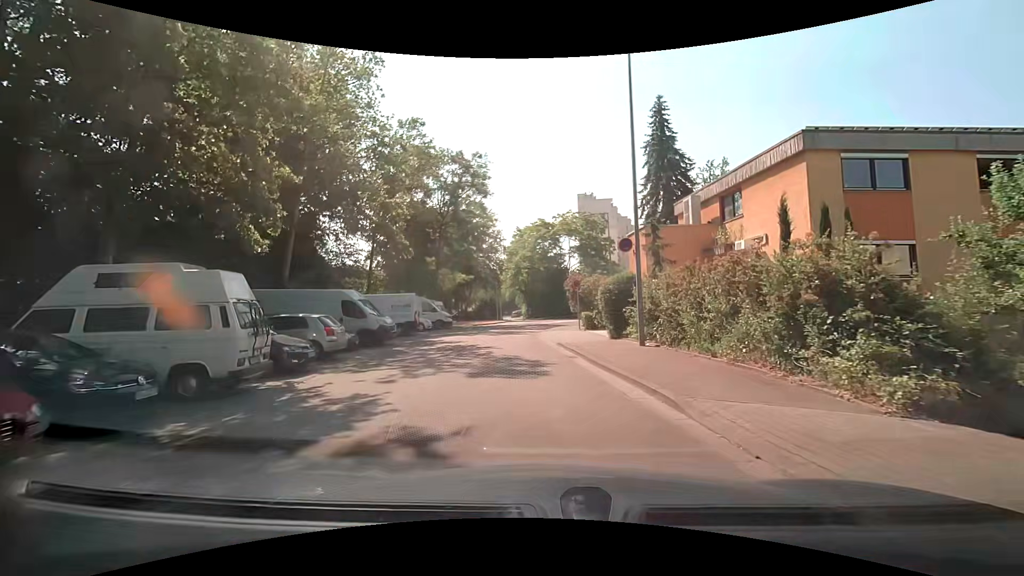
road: unclassified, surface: asphalt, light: Day
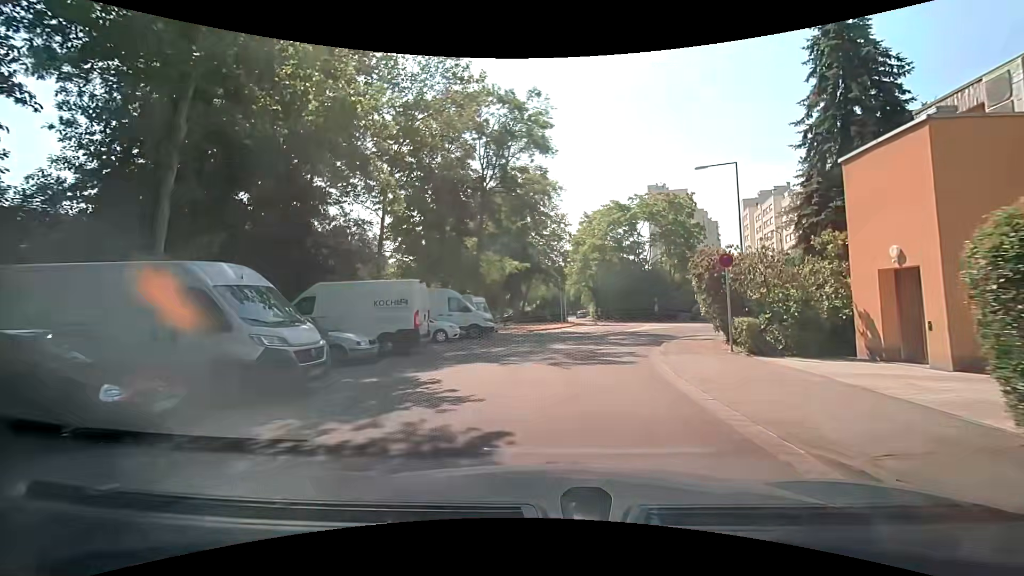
(-1.0, +13.5) m; -7°
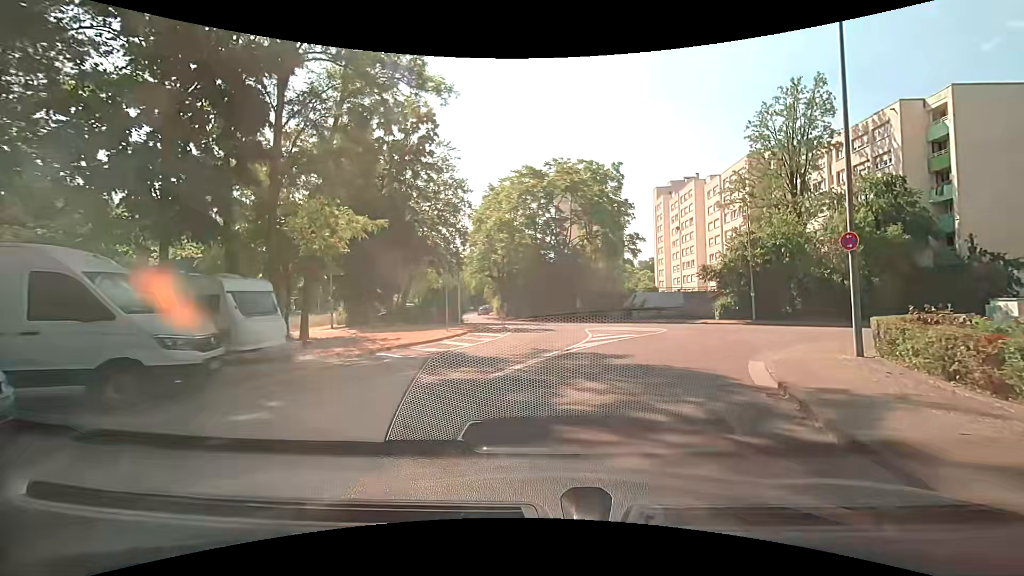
(+1.1, +16.3) m; +13°
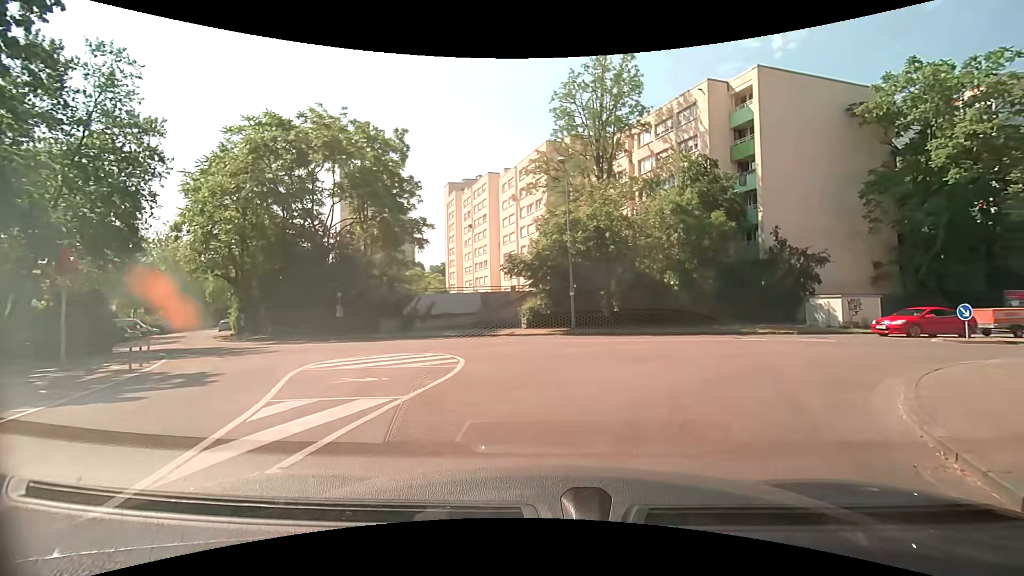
(+1.9, +13.5) m; +22°
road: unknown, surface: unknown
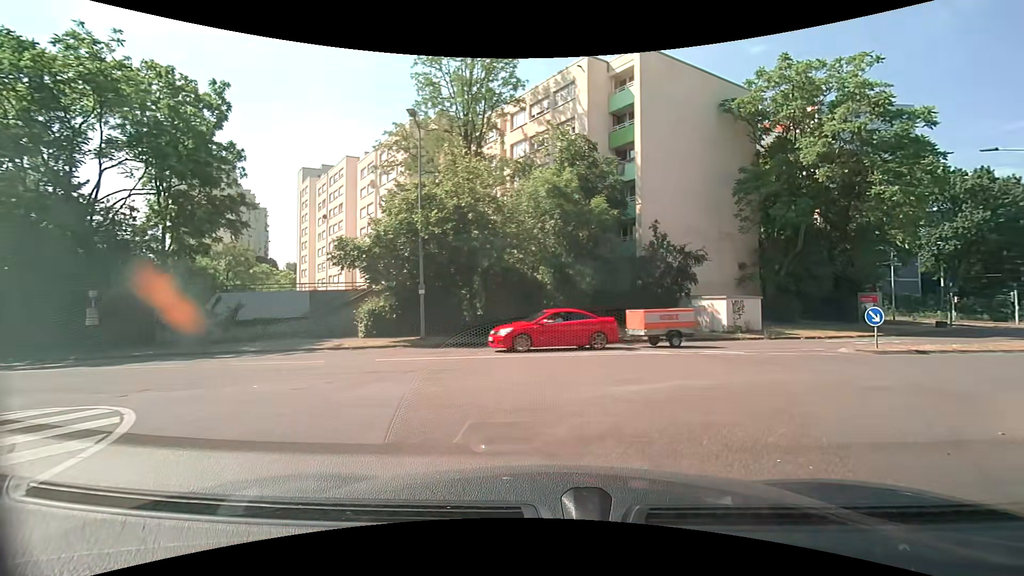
(+0.8, +6.5) m; +16°
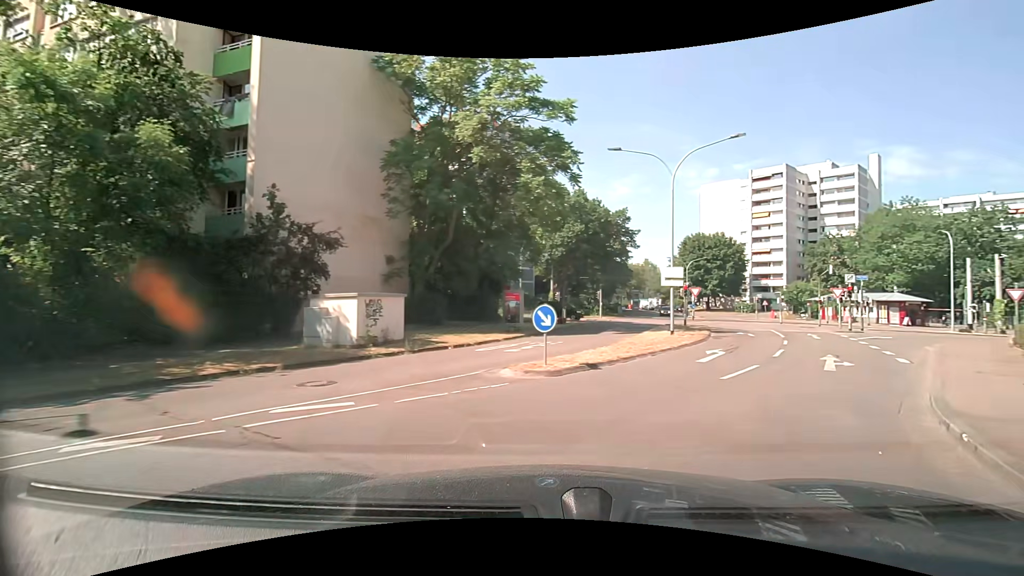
(+2.8, +8.7) m; +38°
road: residential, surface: asphalt
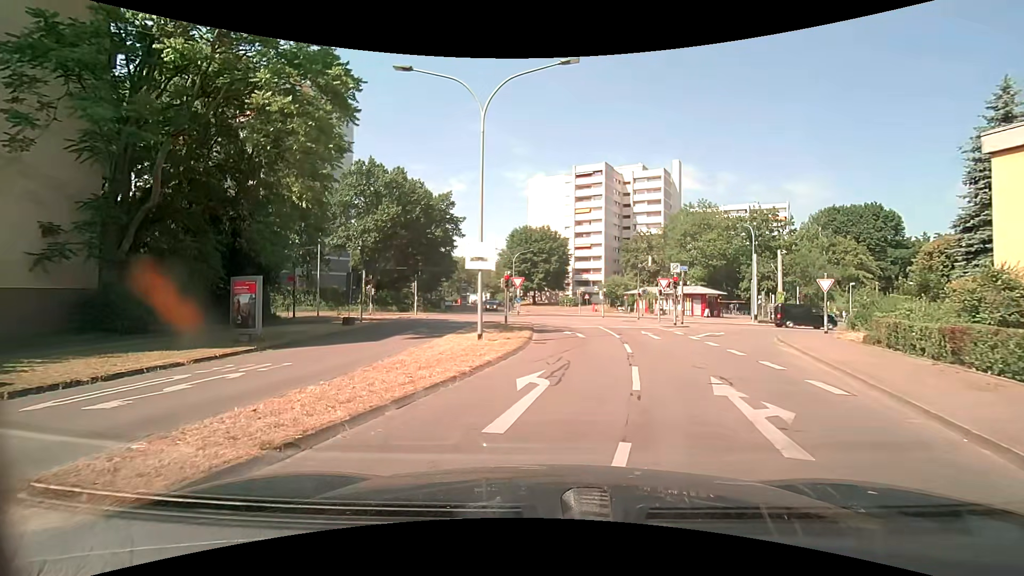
(+2.0, +8.5) m; +15°
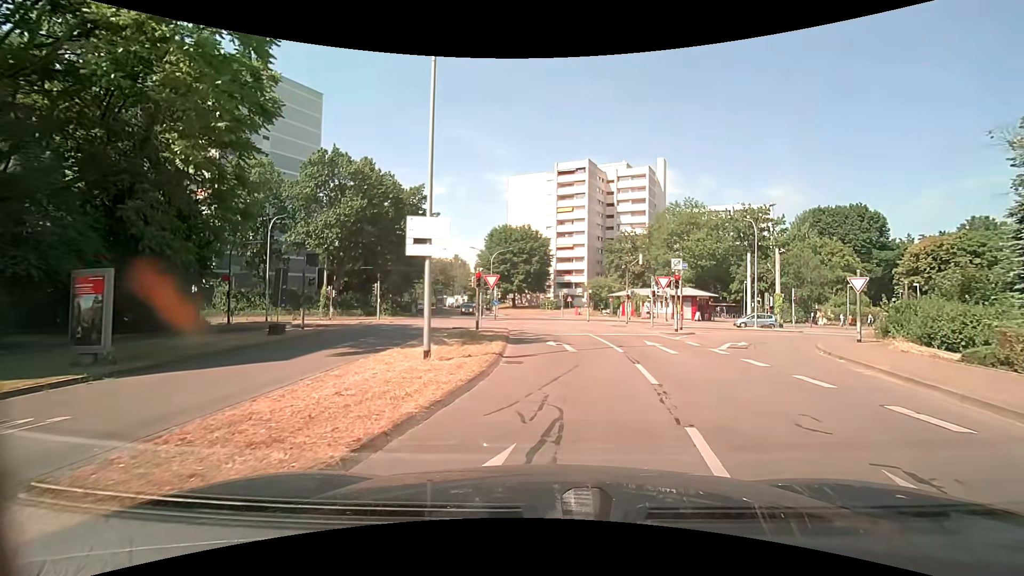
(+0.1, +5.4) m; +2°
